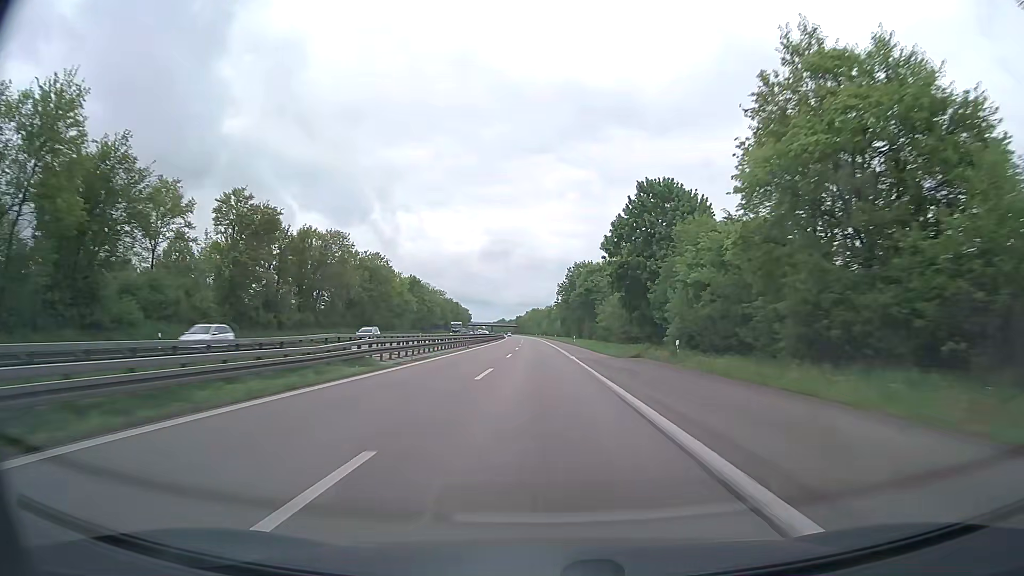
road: trunk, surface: asphalt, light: Day
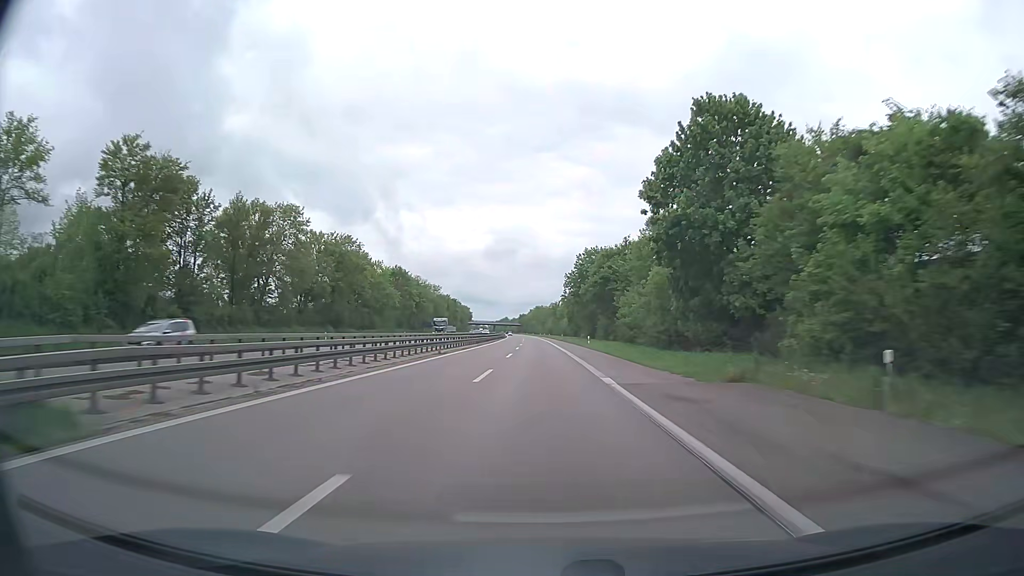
(0.0, +19.3) m; 0°
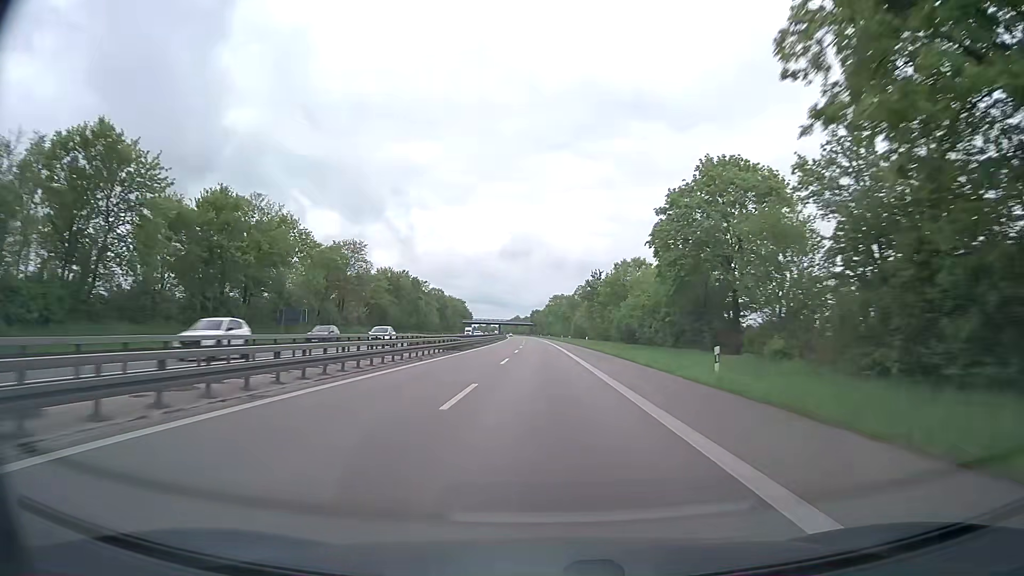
(-1.4, +96.7) m; -2°
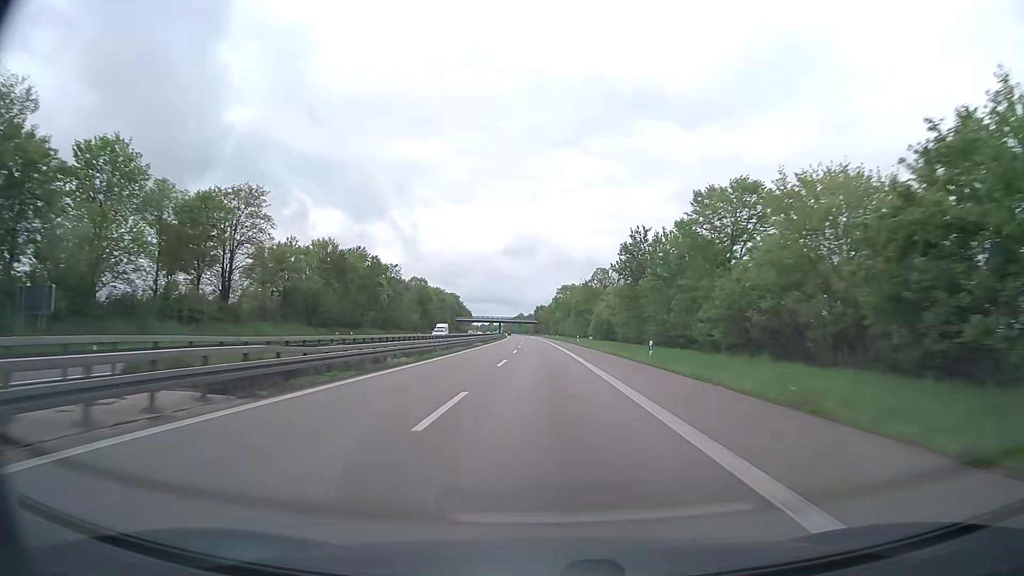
(-0.2, +38.6) m; -1°
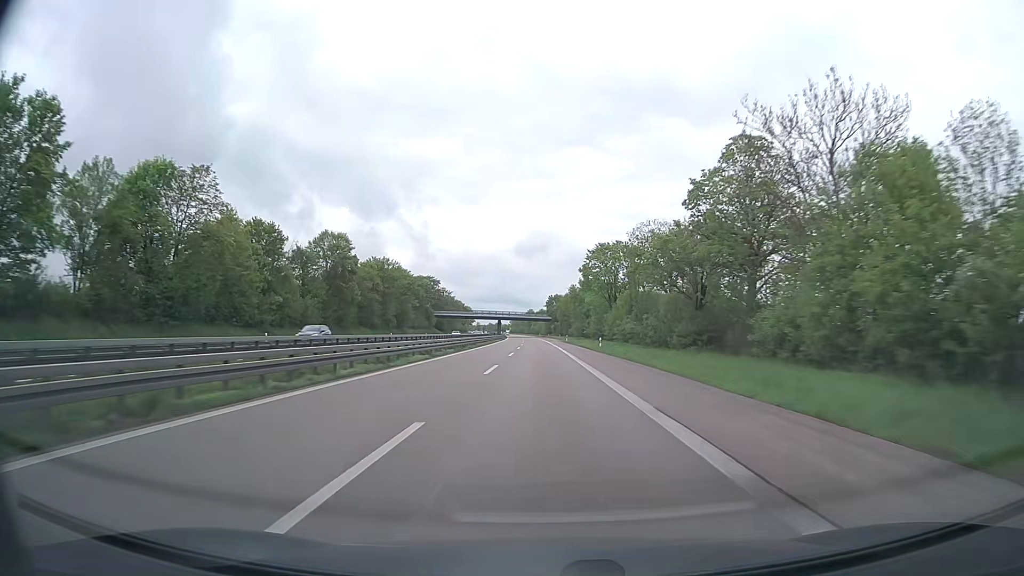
(-0.6, +77.3) m; -1°
(0, +10) (0, +20) (0, +30) (0, +40) (-1, +50) (-1, +60) (-1, +70) (-1, +80) (-1, +90) (-2, +100) m
